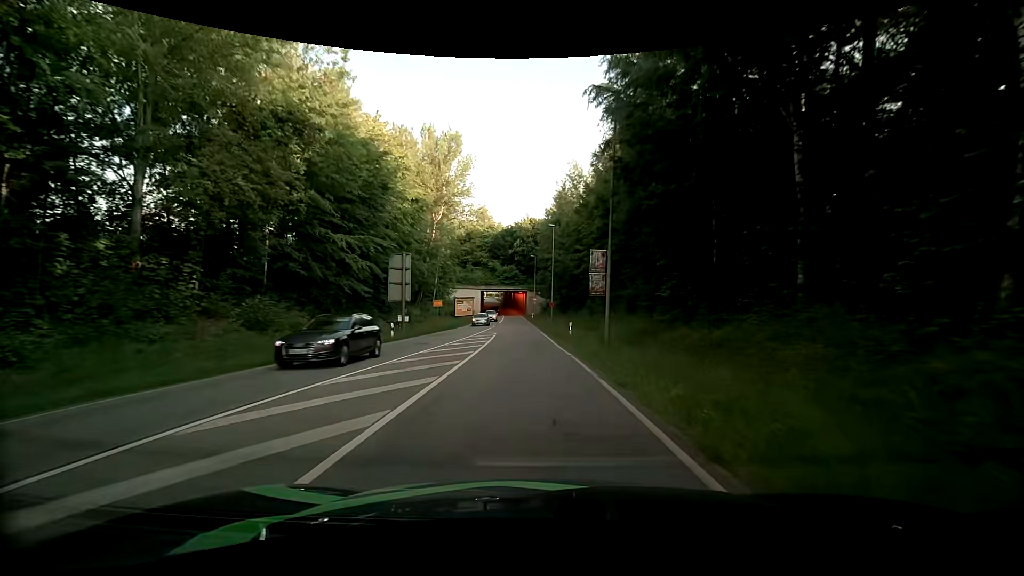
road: secondary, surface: asphalt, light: Day
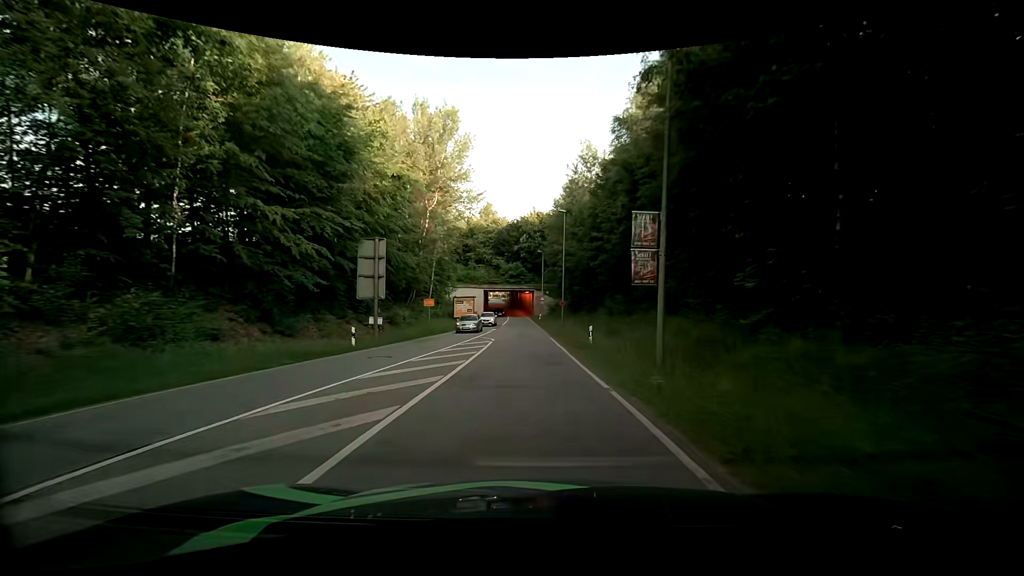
(-0.1, +7.4) m; -2°
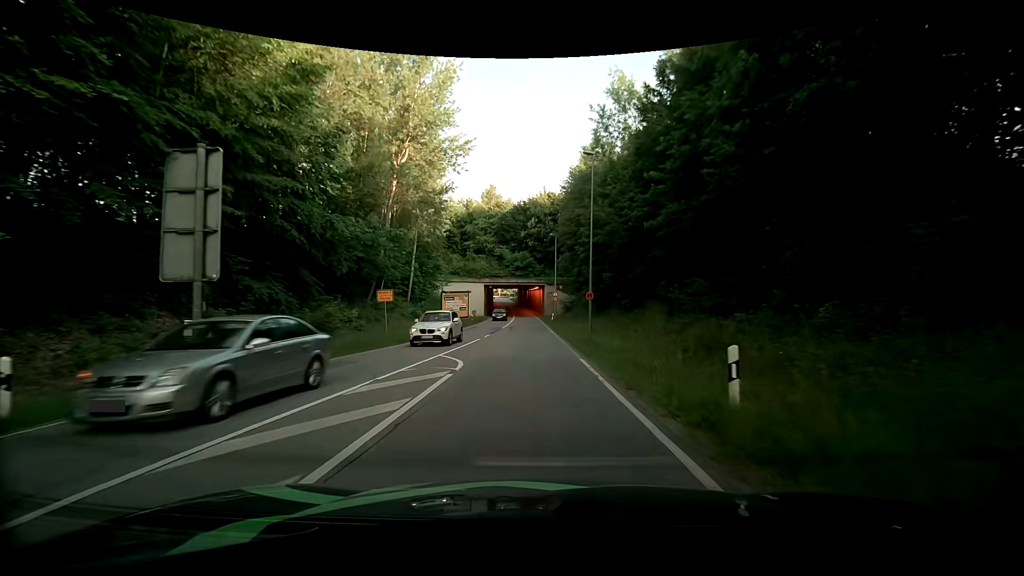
(0.0, +15.0) m; -1°
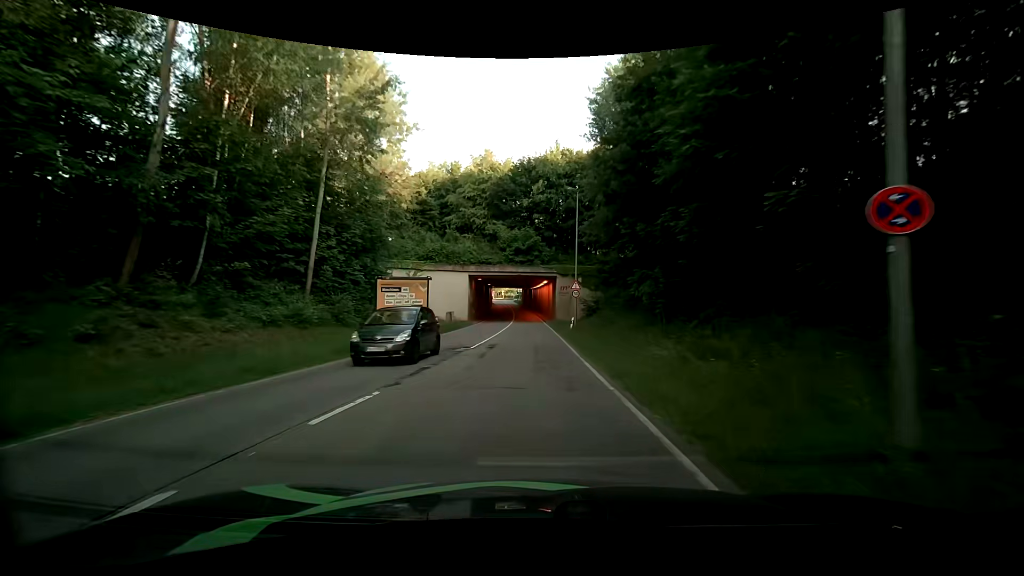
(-0.1, +22.9) m; -1°
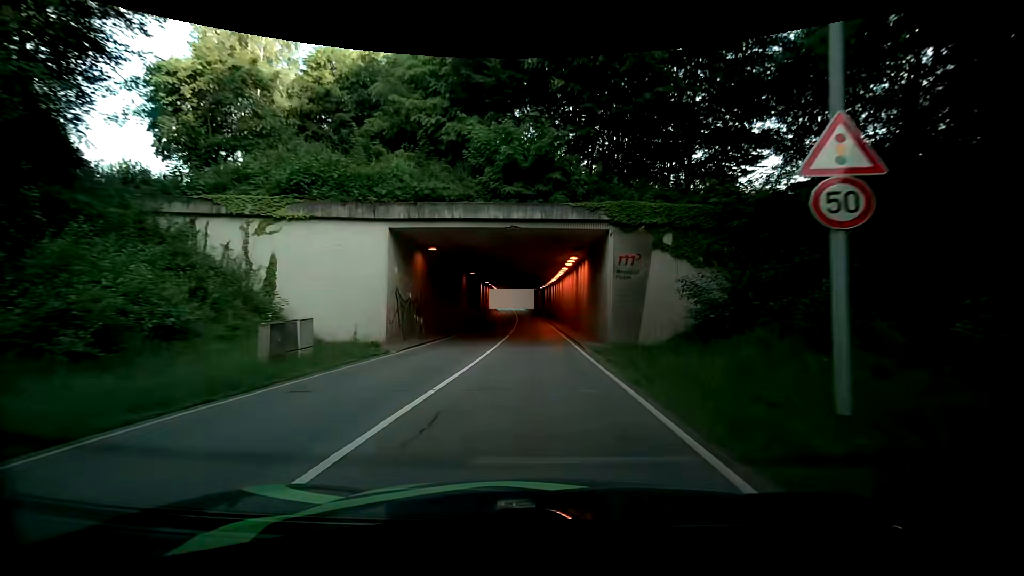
(-0.5, +30.7) m; -2°
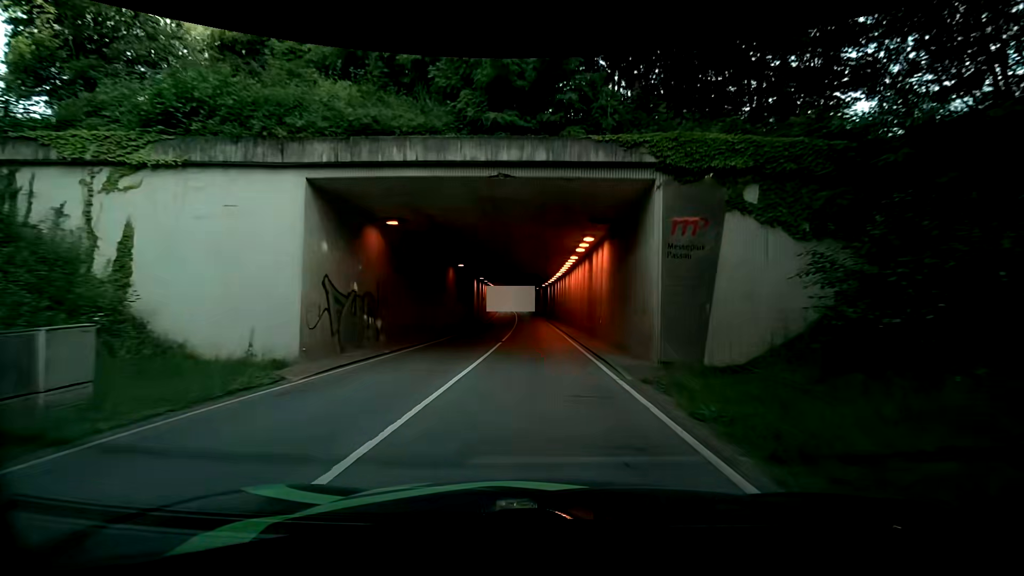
(0.0, +7.6) m; 0°
